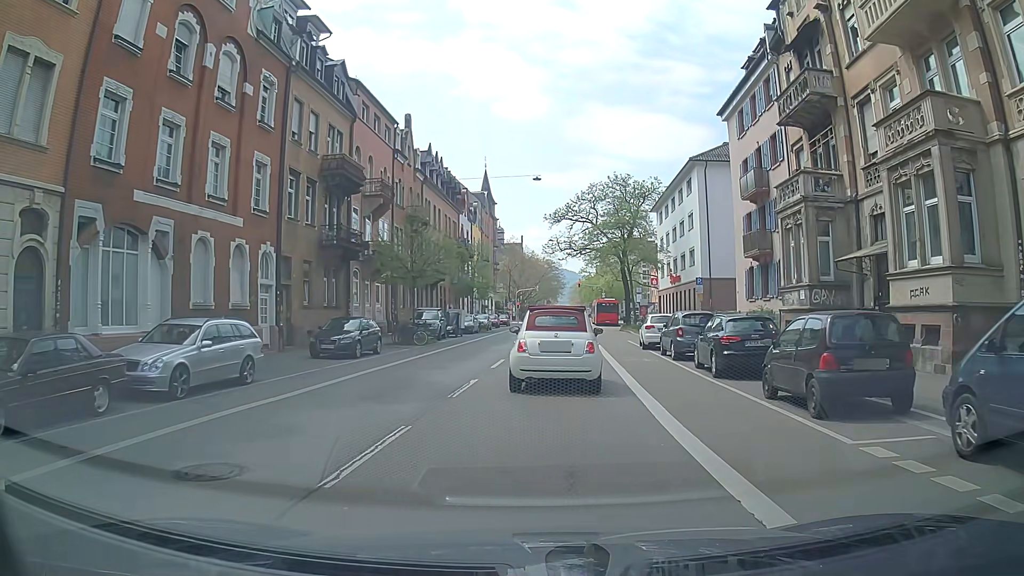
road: secondary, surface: asphalt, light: Day
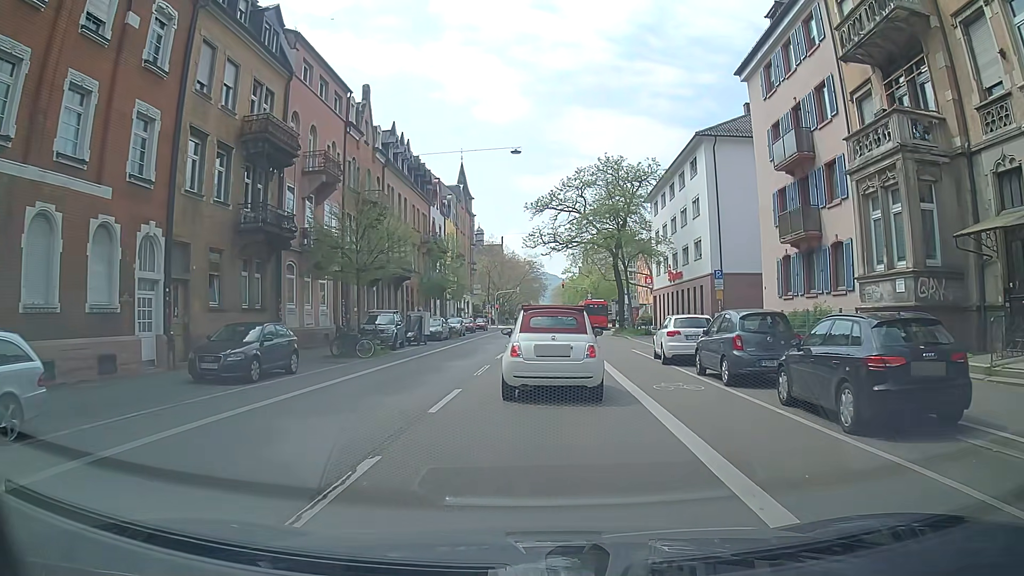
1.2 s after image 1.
(-0.1, +7.6) m; 0°
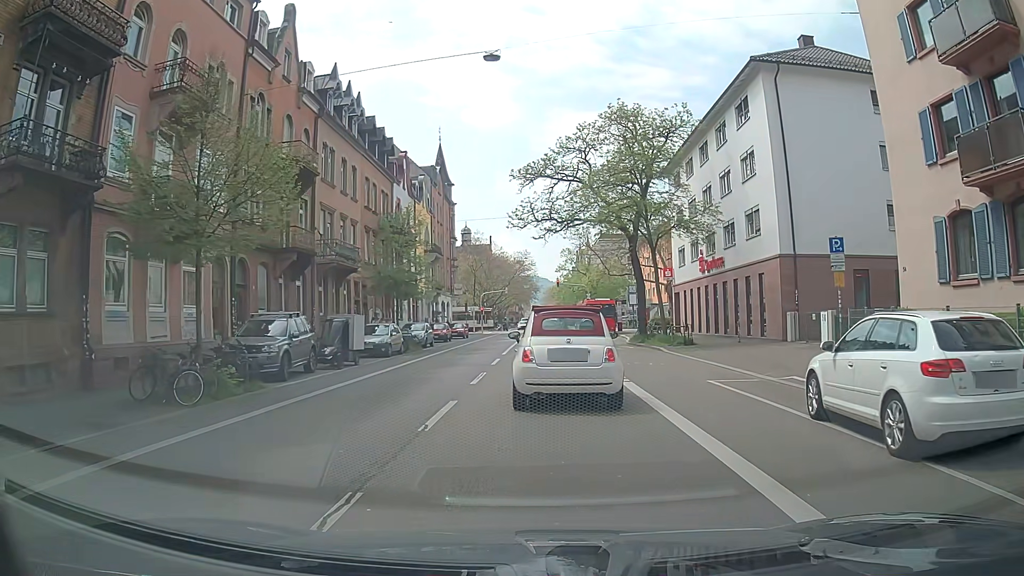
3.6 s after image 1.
(0.0, +13.1) m; 0°
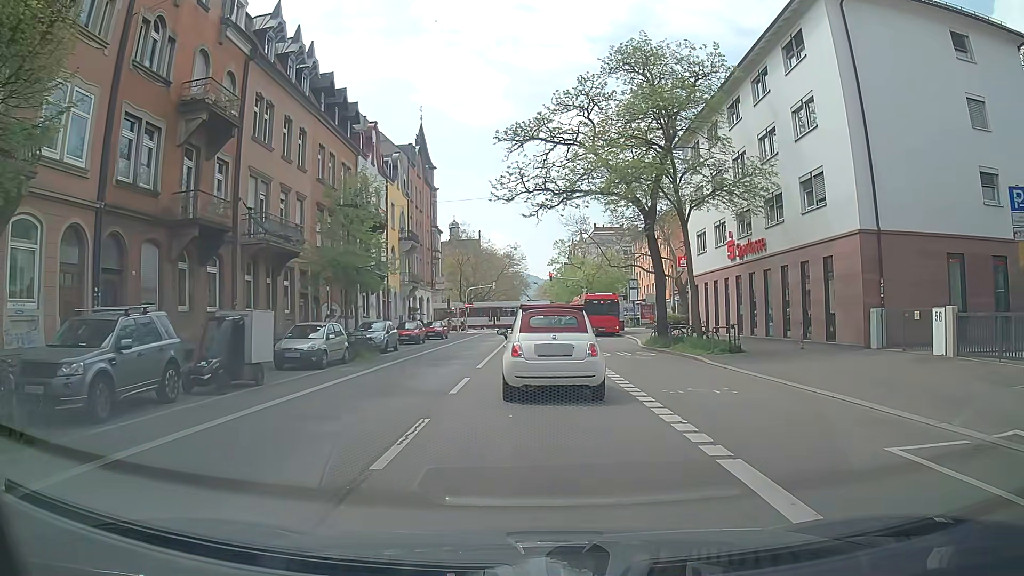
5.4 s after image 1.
(+0.1, +8.1) m; 0°
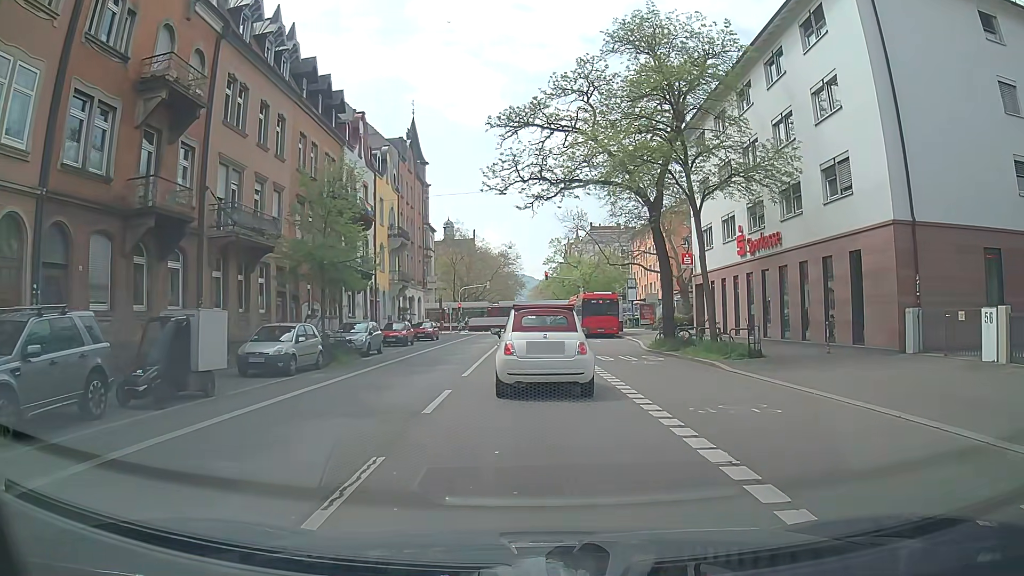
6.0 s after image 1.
(+0.1, +2.4) m; +2°
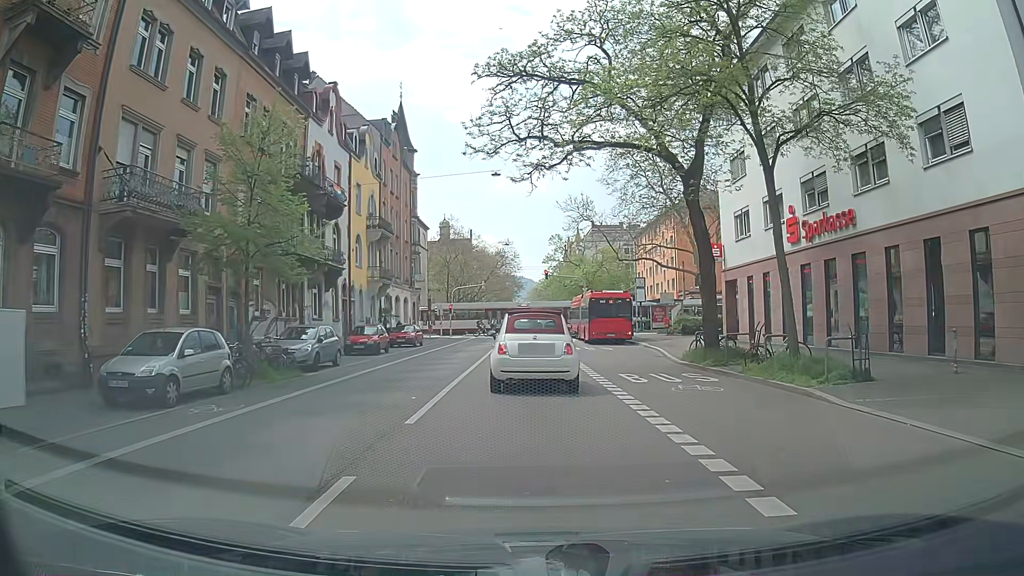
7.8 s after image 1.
(0.0, +6.7) m; -1°
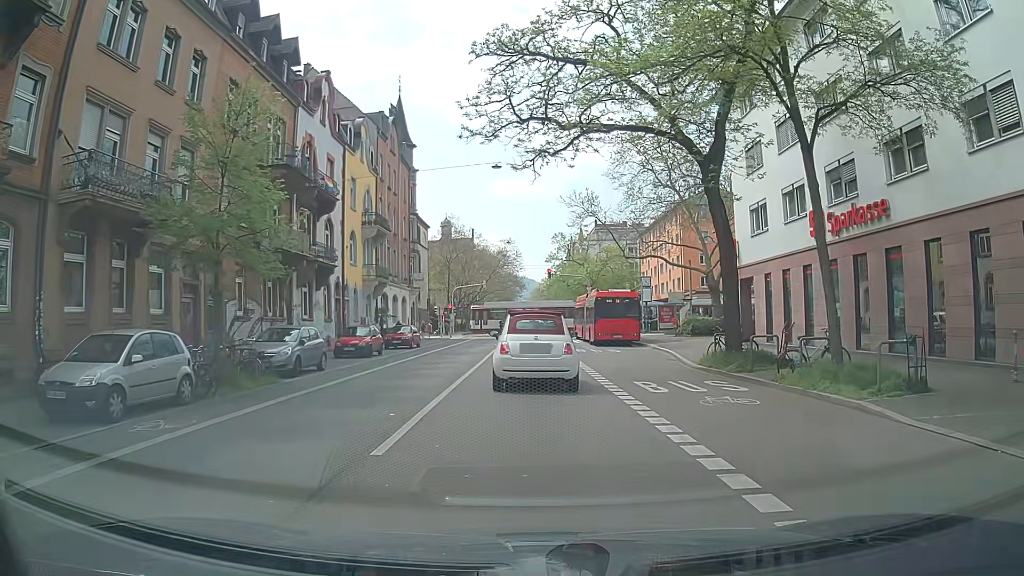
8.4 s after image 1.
(0.0, +2.0) m; +1°
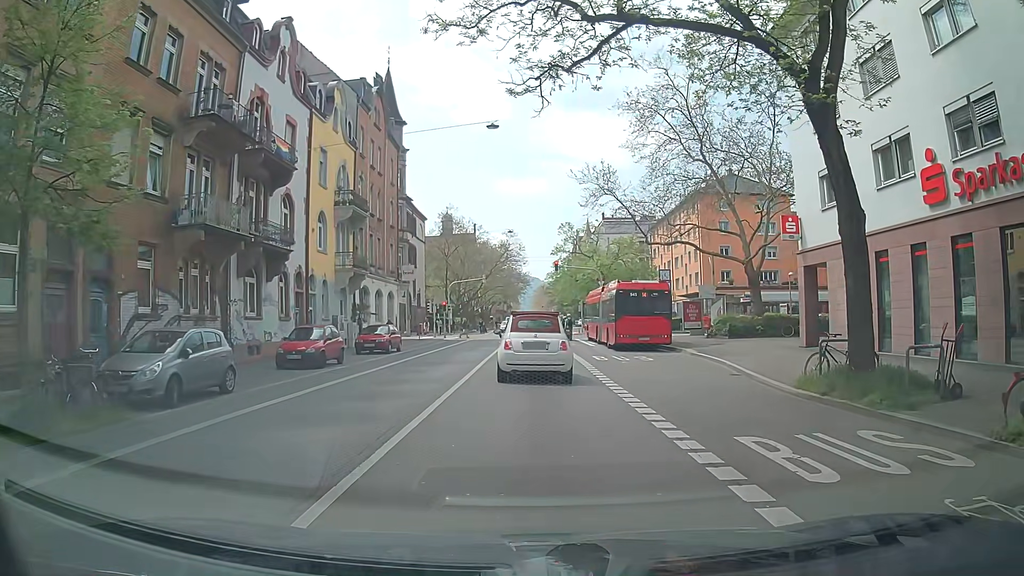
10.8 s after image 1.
(-0.1, +7.4) m; -1°
